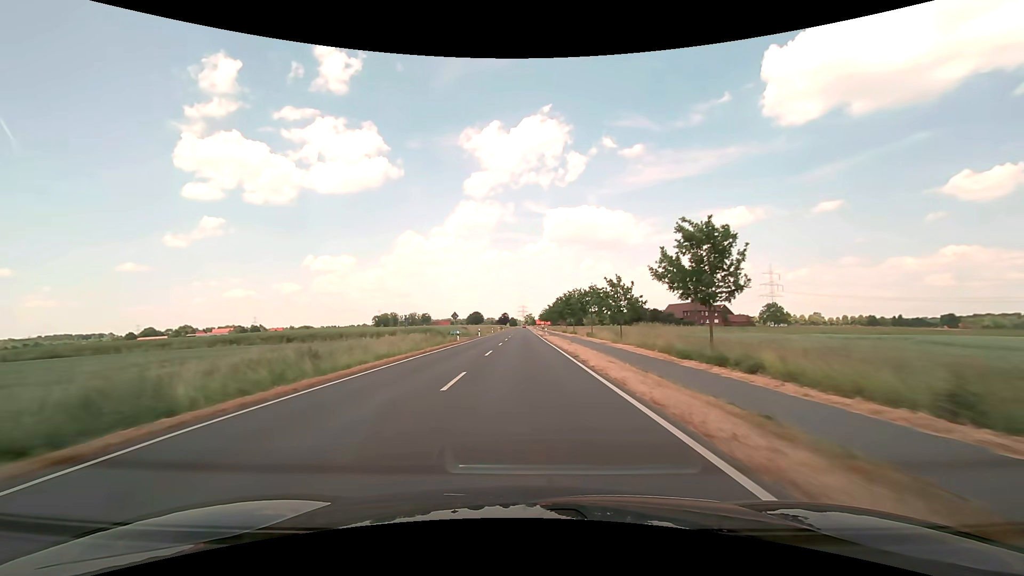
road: secondary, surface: asphalt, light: Day
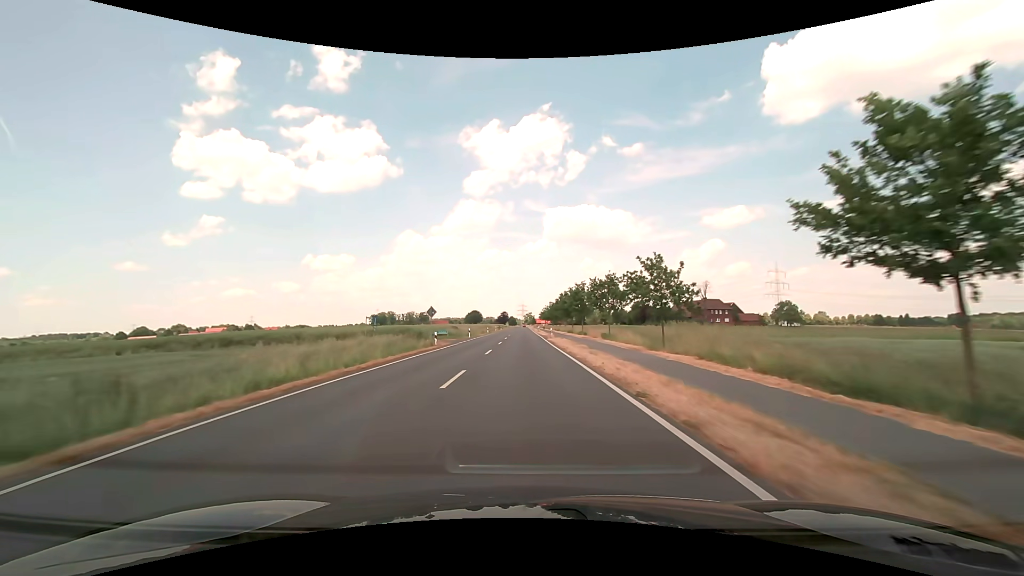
(0.0, +11.9) m; 0°
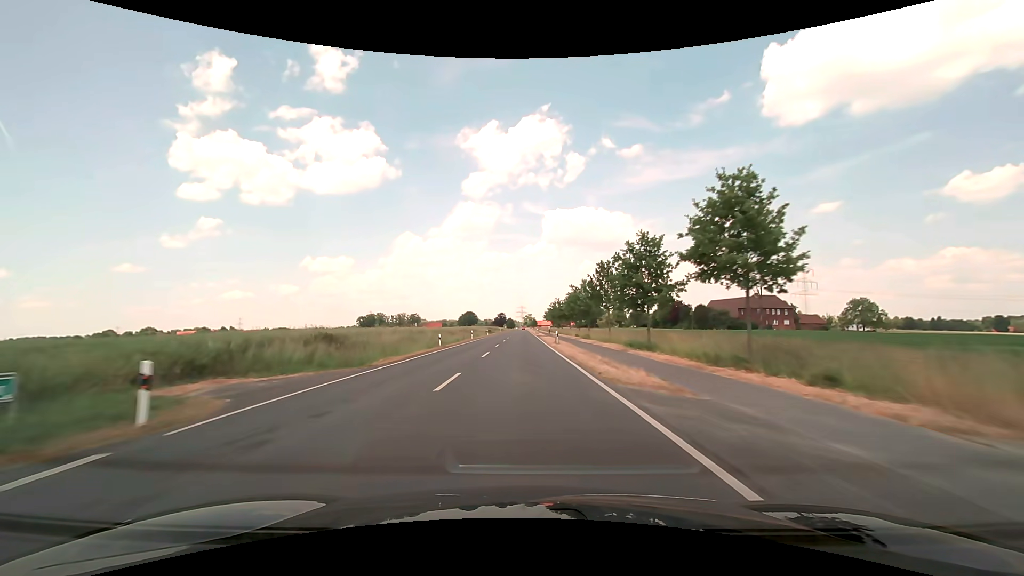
(0.0, +48.5) m; 0°
(0, +10) (0, +20) (0, +30) (0, +40) (0, +50) (0, +60) (0, +70) (0, +80) (0, +90) (0, +100) m
